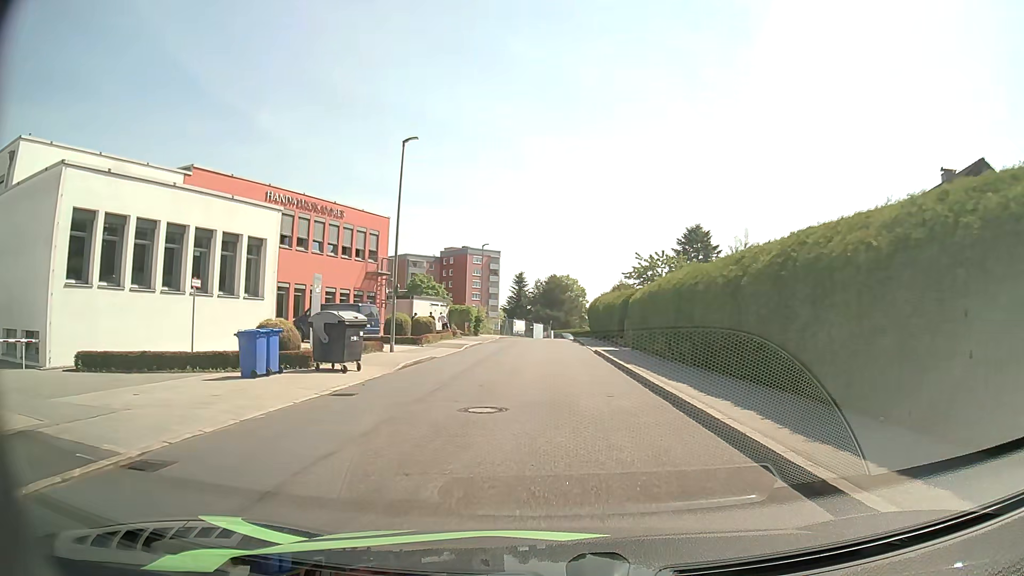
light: Day
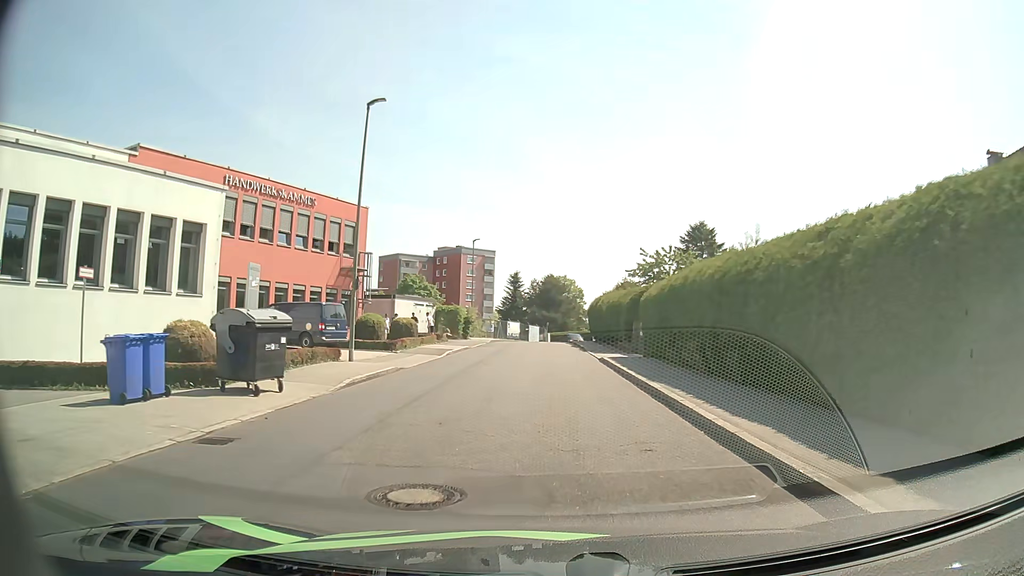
(0.0, +5.0) m; 0°
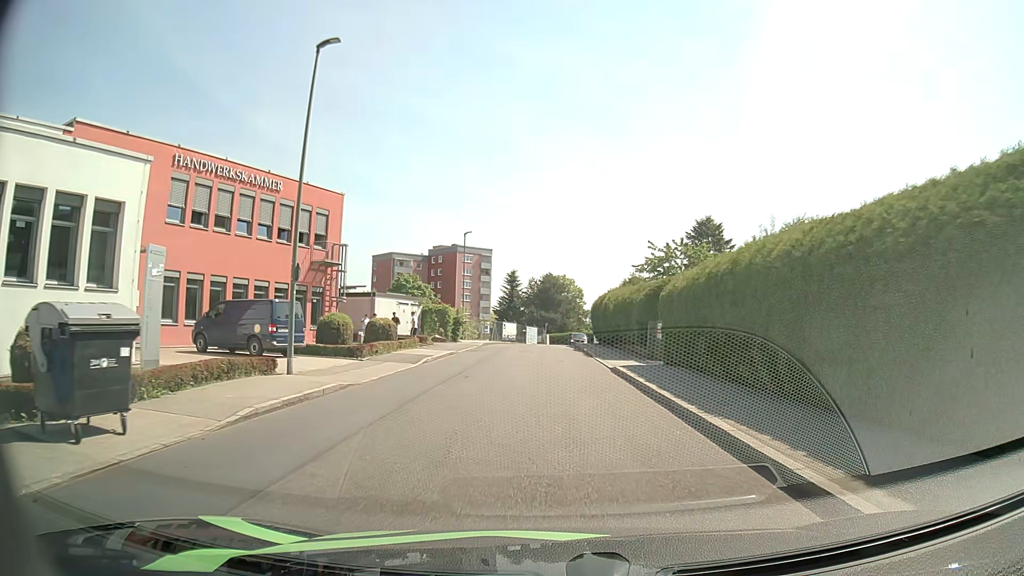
(0.0, +5.0) m; +1°
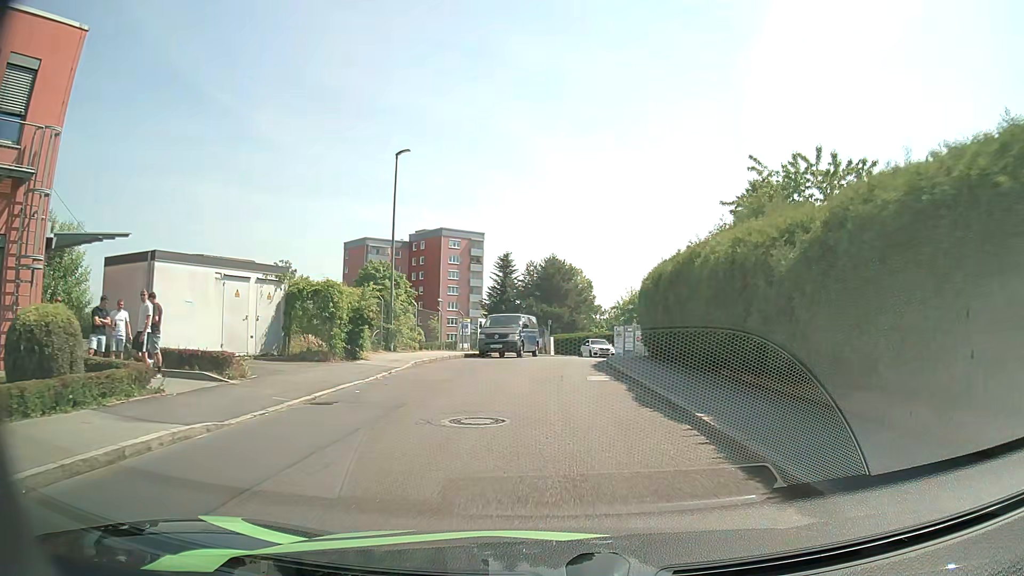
(-0.2, +24.3) m; -1°
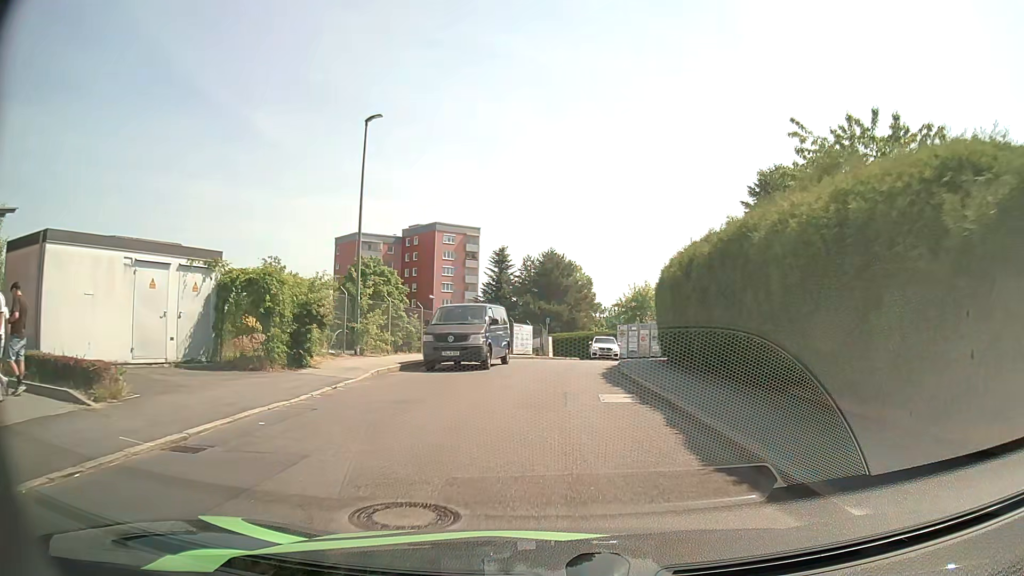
(0.0, +4.6) m; 0°
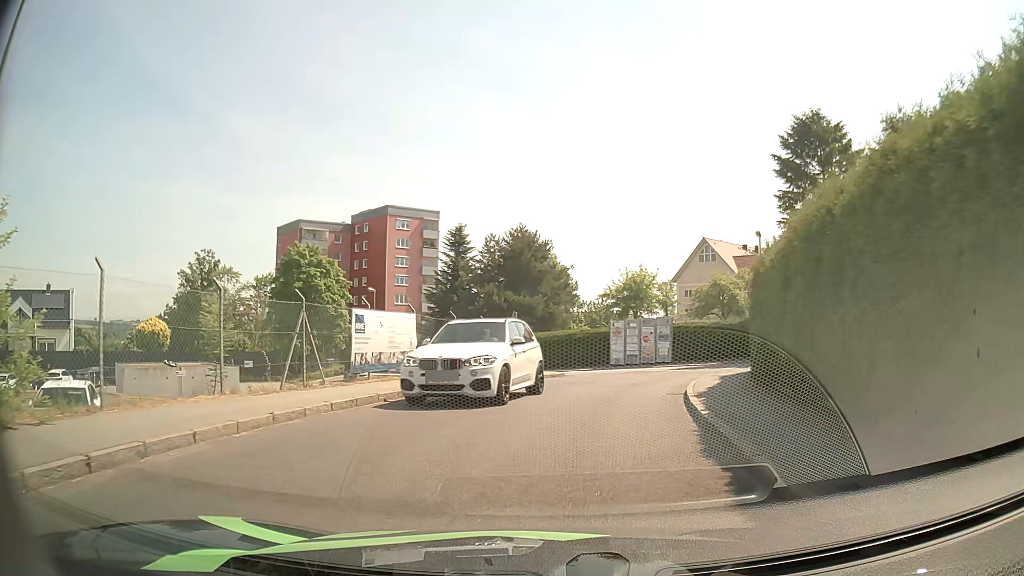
(+0.2, +16.1) m; +3°
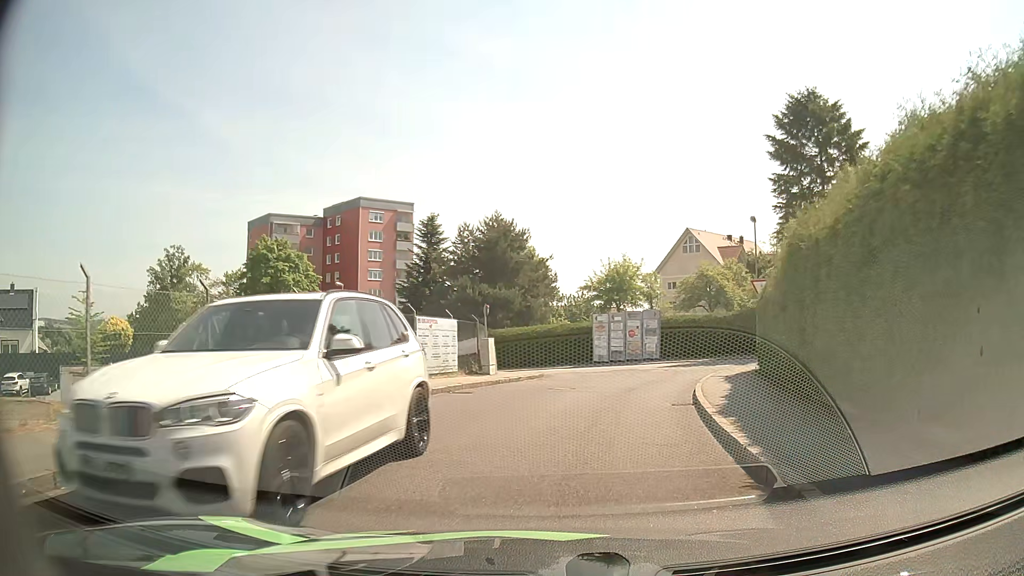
(+0.1, +3.5) m; +2°
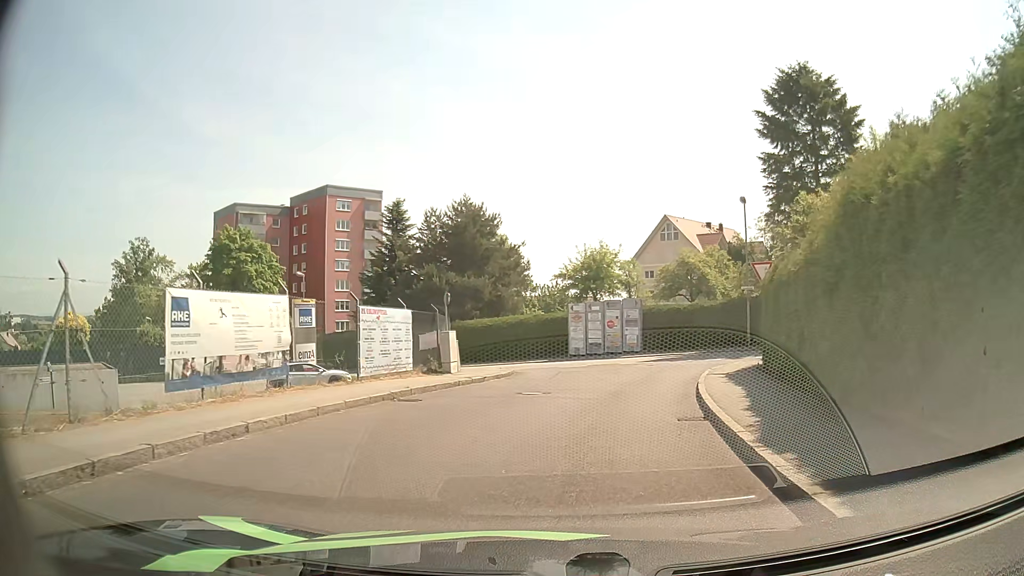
(0.0, +3.3) m; +2°
(+1, +10) (+3, +20) (+7, +29) (+16, +29) (+25, +26) (+35, +23) (+45, +20) (+54, +17) (+64, +15) (+73, +12) m
